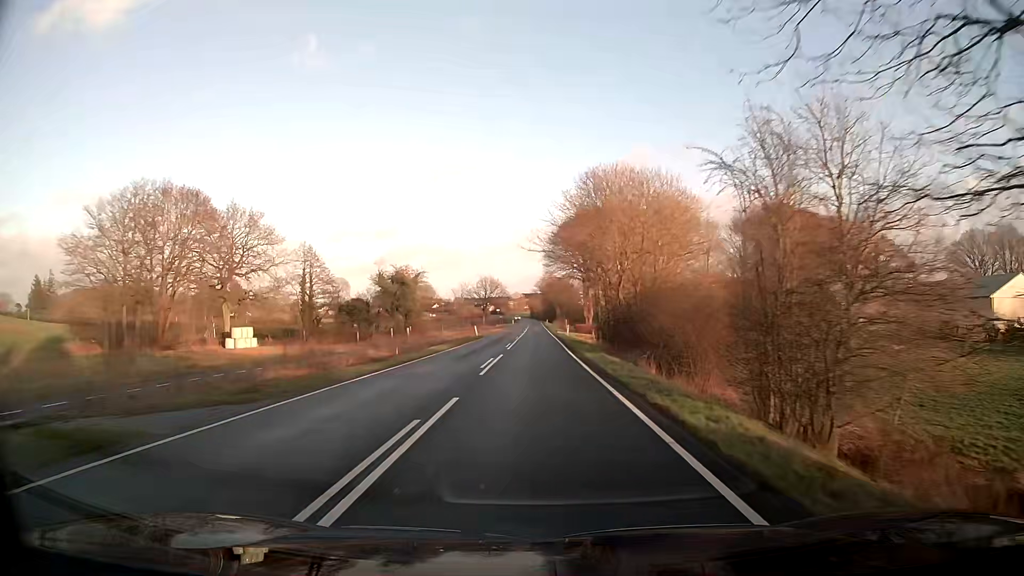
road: tertiary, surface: asphalt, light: Day
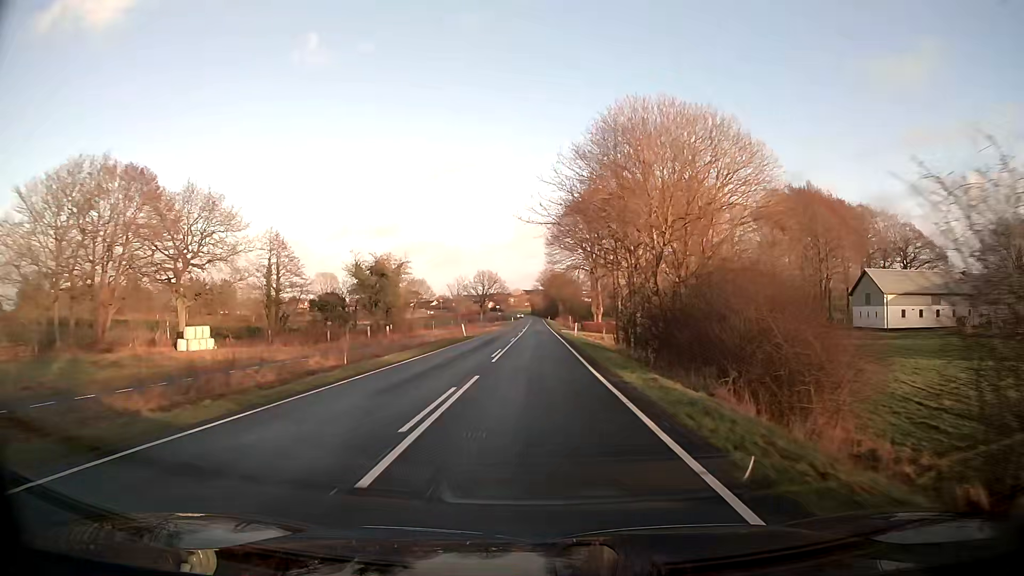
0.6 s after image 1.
(0.0, +11.6) m; 0°
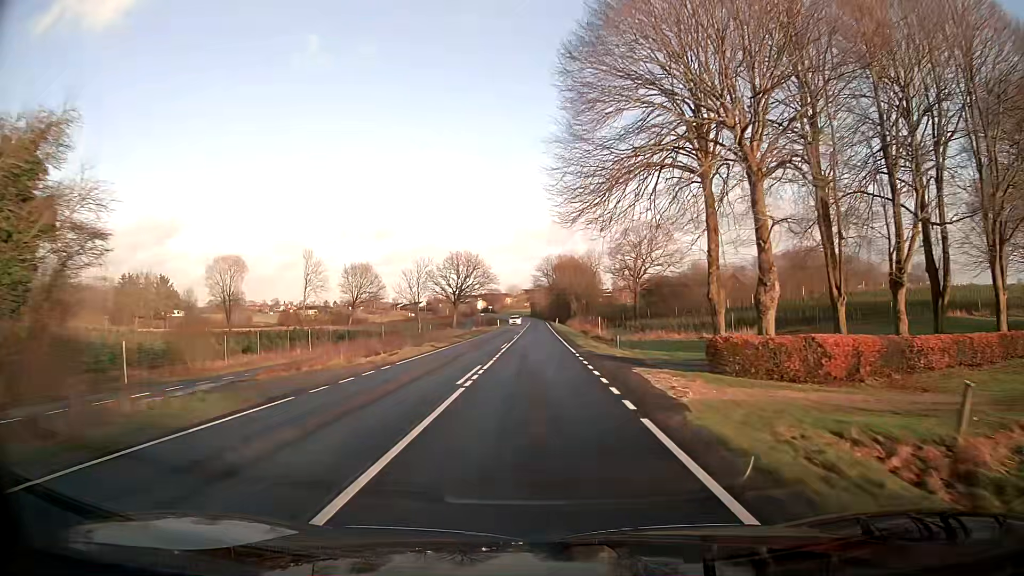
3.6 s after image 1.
(0.0, +57.4) m; 0°
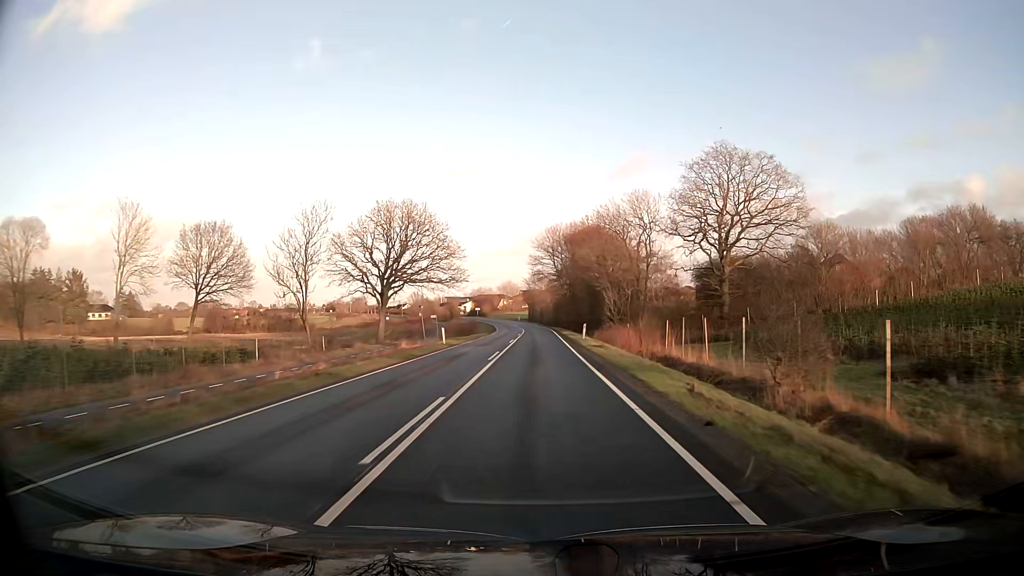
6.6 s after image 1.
(-0.1, +55.3) m; 0°
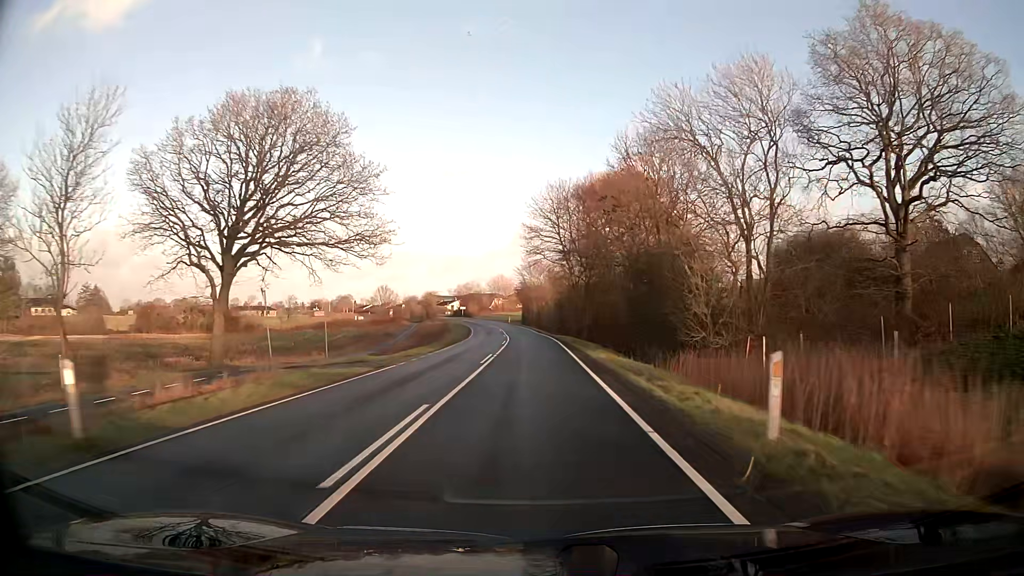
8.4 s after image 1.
(+0.1, +32.7) m; 0°
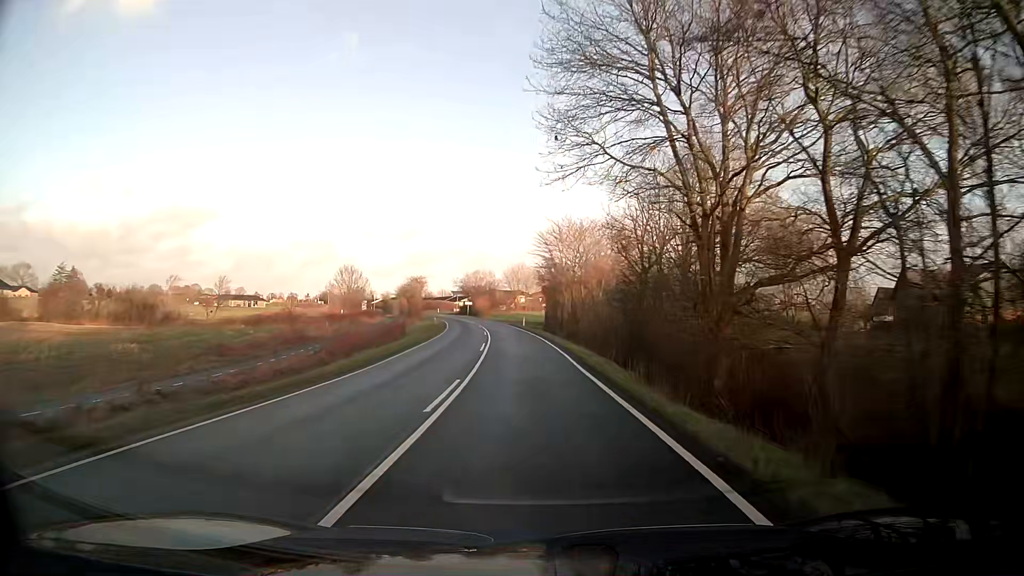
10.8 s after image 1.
(-0.5, +43.1) m; -2°
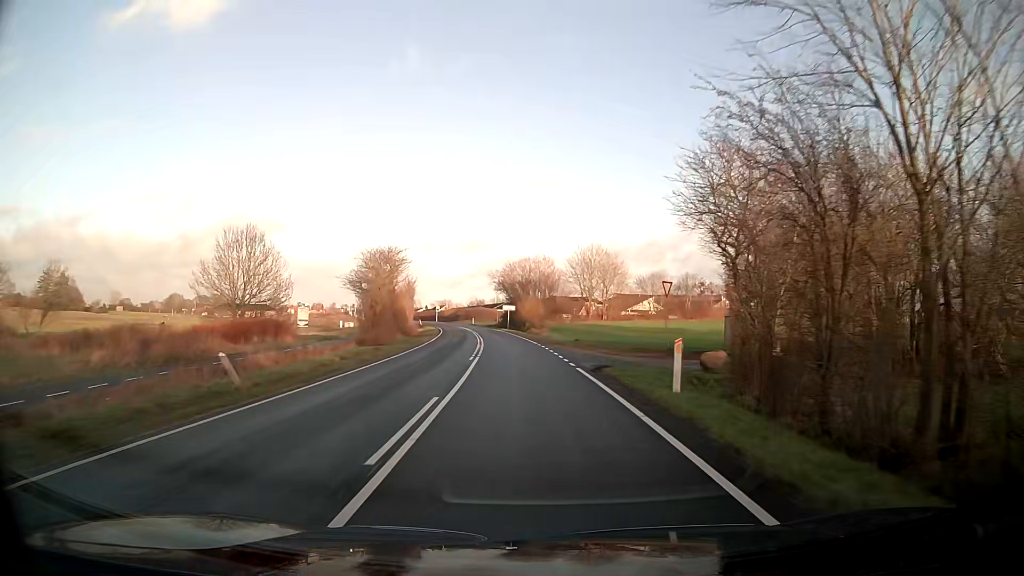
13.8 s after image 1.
(-2.5, +51.8) m; -5°
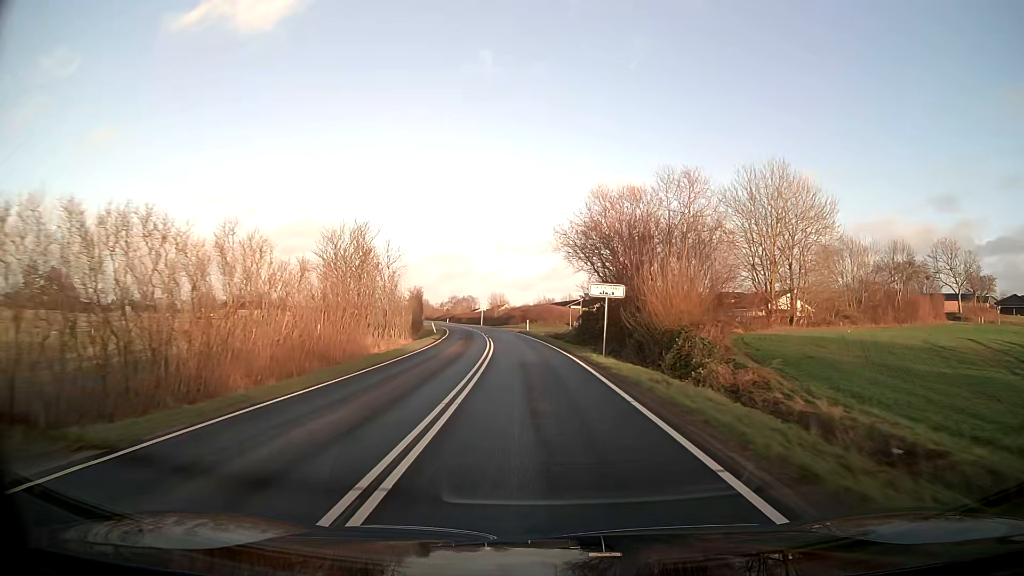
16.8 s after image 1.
(-2.9, +49.0) m; -6°
(0, +10) (0, +20) (-1, +30) (-2, +40) (-2, +50) (-4, +60) (-5, +70) (-6, +80) (-8, +90) (-10, +99) m
